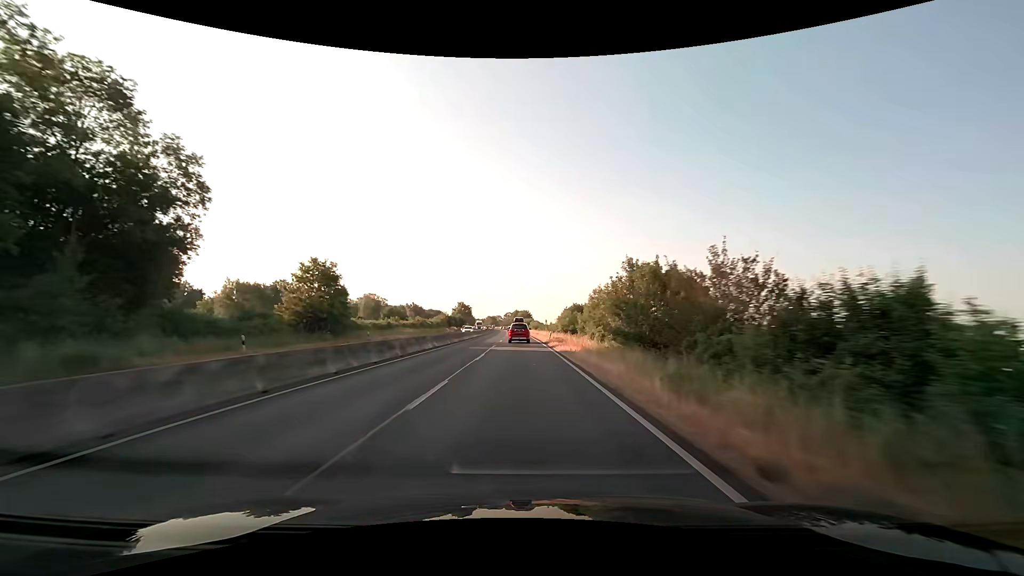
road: trunk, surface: asphalt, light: Day
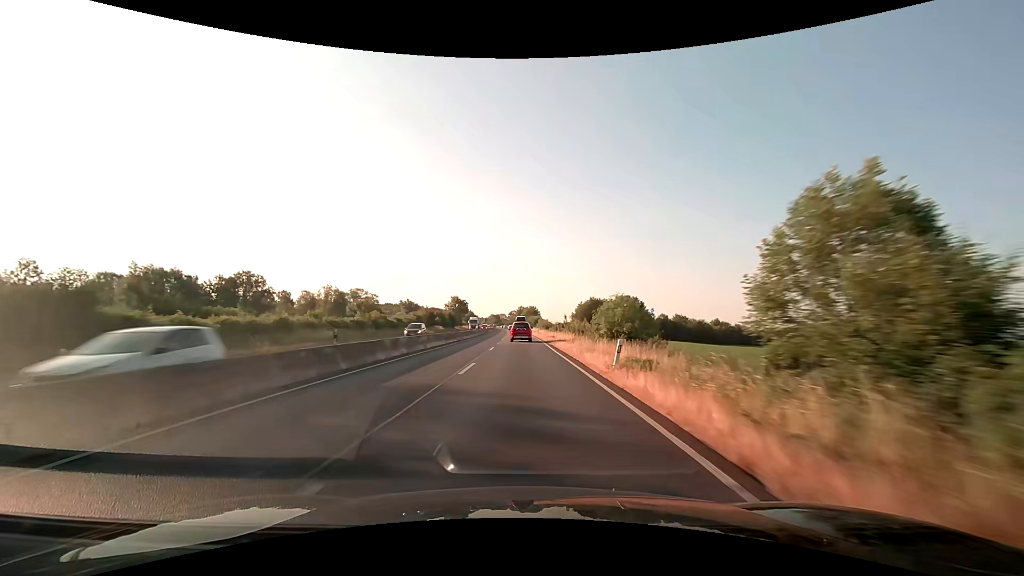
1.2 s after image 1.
(-0.2, +31.7) m; 0°
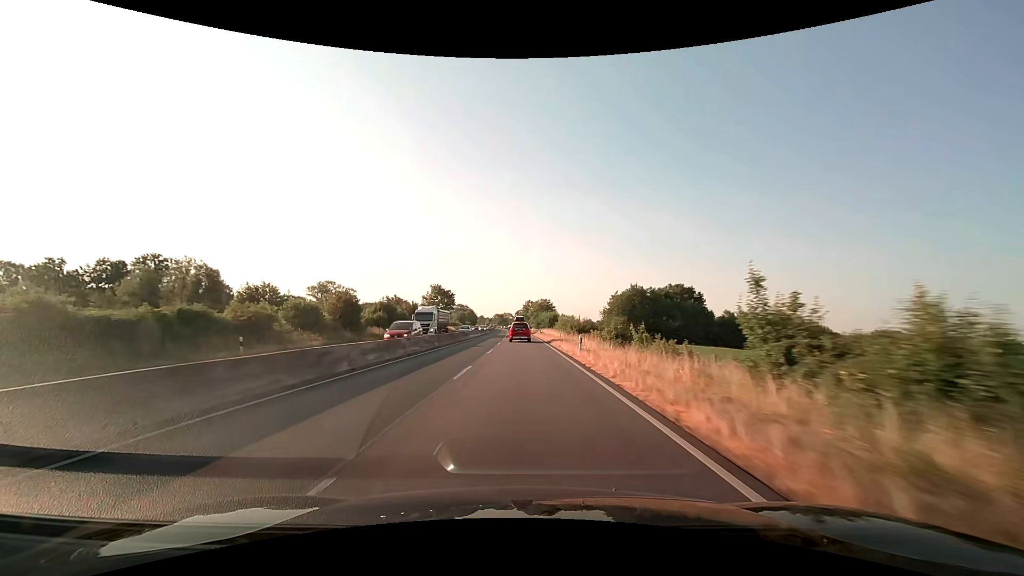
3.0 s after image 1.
(-0.5, +48.2) m; -1°
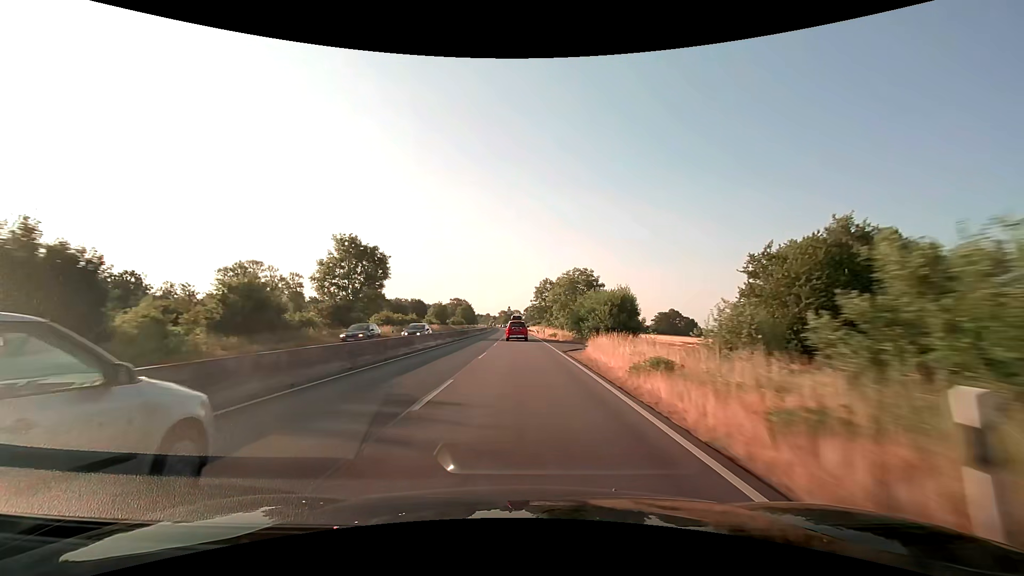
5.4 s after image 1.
(-0.6, +64.7) m; -1°
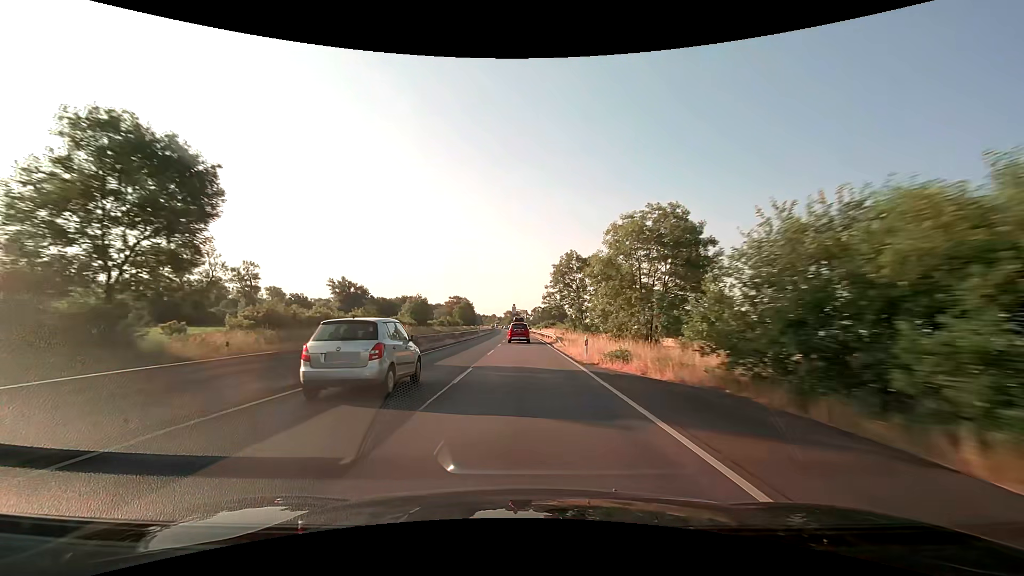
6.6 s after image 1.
(-0.2, +32.4) m; -1°
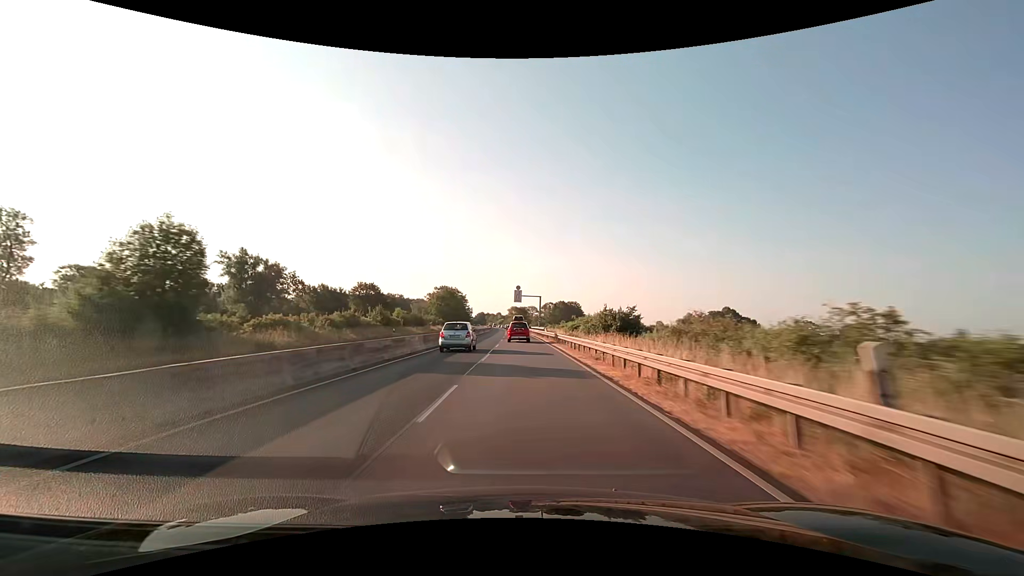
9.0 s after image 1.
(-0.6, +64.7) m; -1°
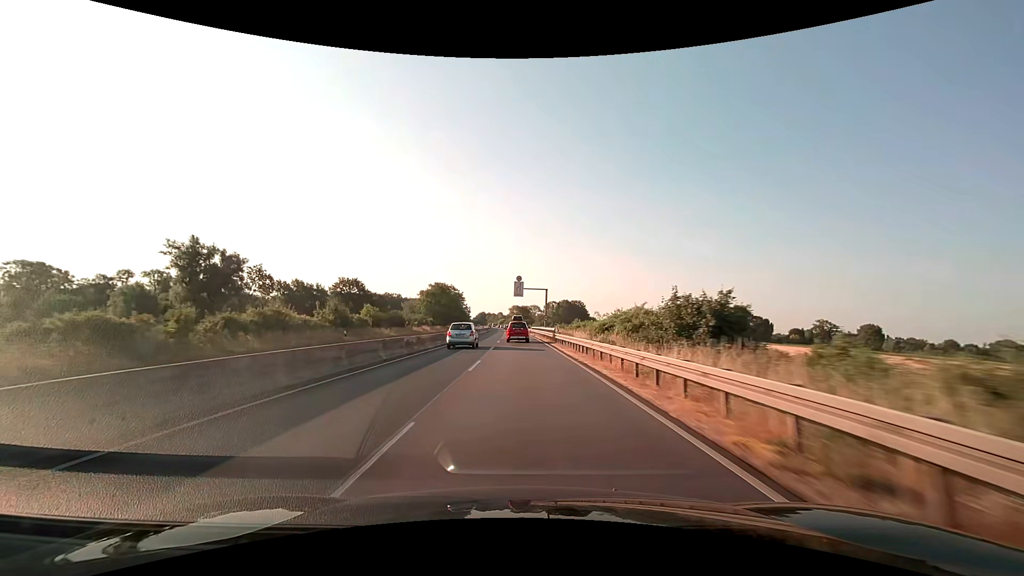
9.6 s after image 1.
(0.0, +16.2) m; 0°
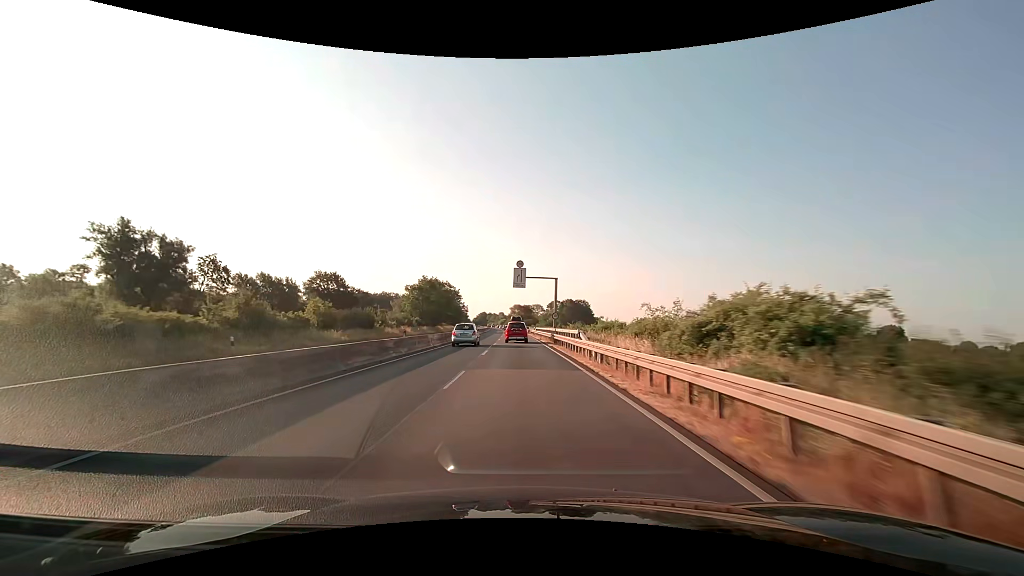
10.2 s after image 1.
(0.0, +16.2) m; 0°
(0, +10) (0, +20) (0, +30) (0, +40) (0, +50) (-1, +60) (-1, +70) (-1, +80) (-2, +90) (-2, +100) m
